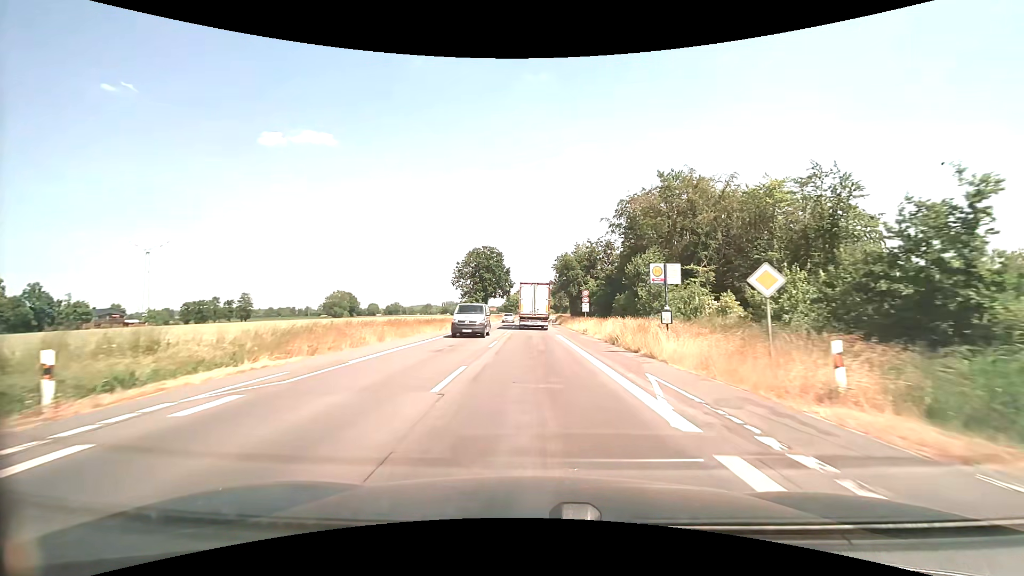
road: secondary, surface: asphalt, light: Day
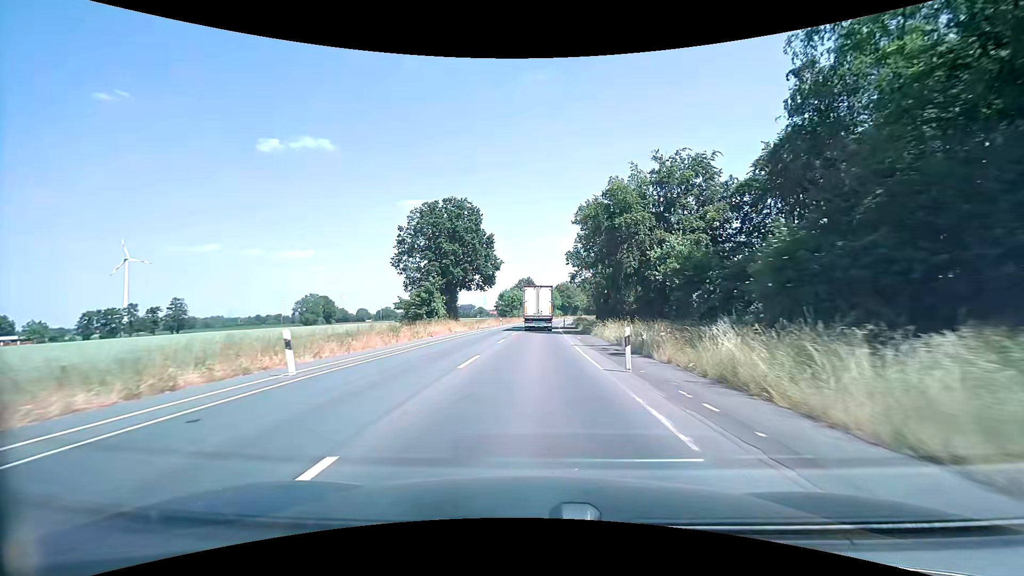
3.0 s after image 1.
(-0.3, +48.1) m; -1°
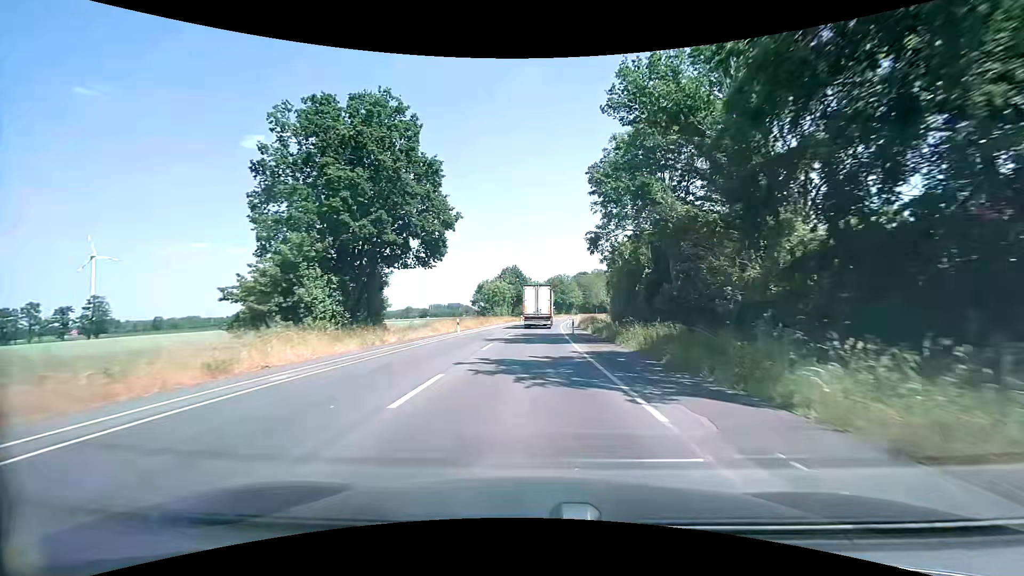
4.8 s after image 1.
(+0.3, +29.4) m; +2°
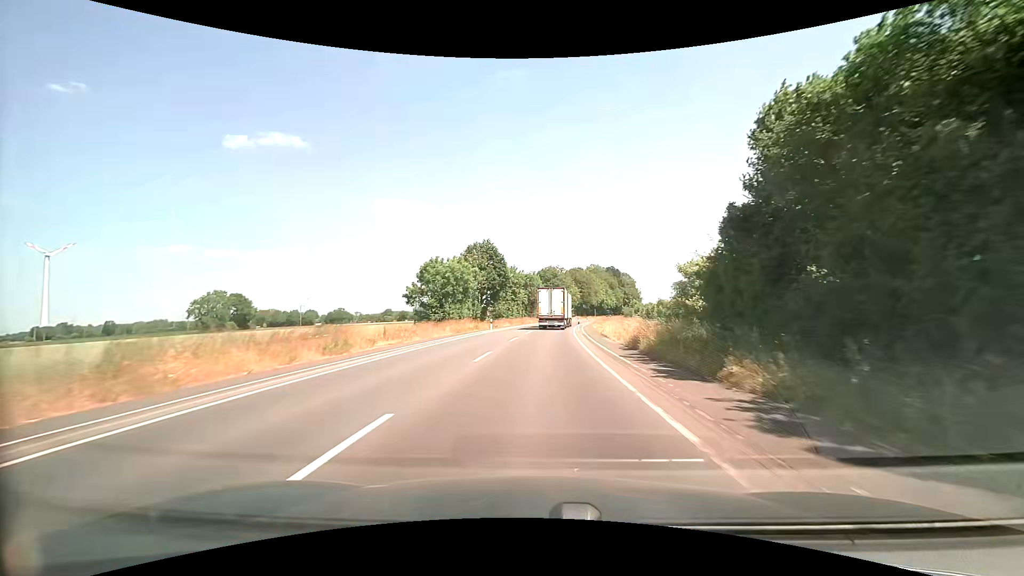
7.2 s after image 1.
(+0.3, +40.0) m; +1°
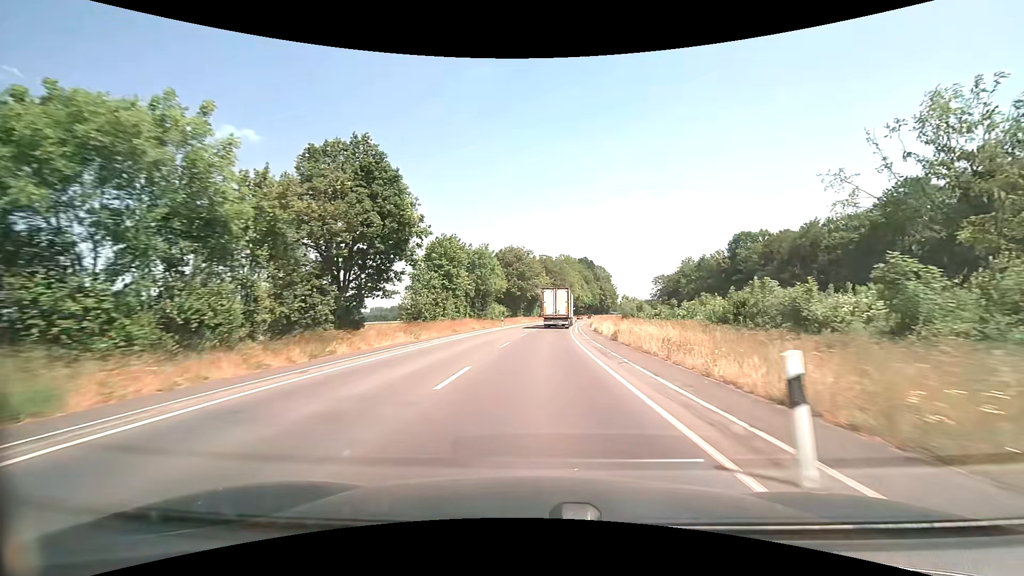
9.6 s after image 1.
(+1.2, +41.2) m; +4°
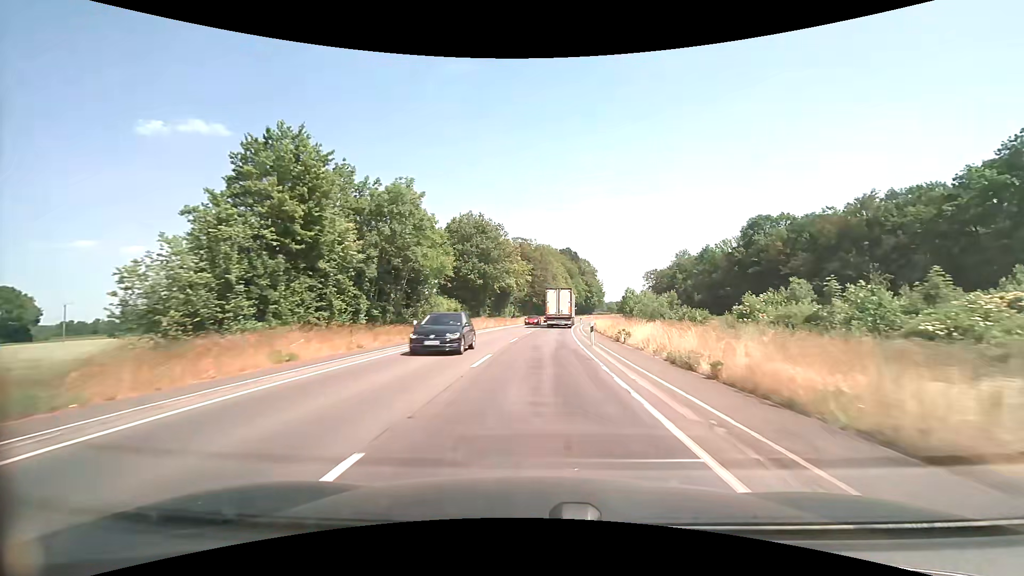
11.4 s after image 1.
(+0.7, +32.0) m; +2°
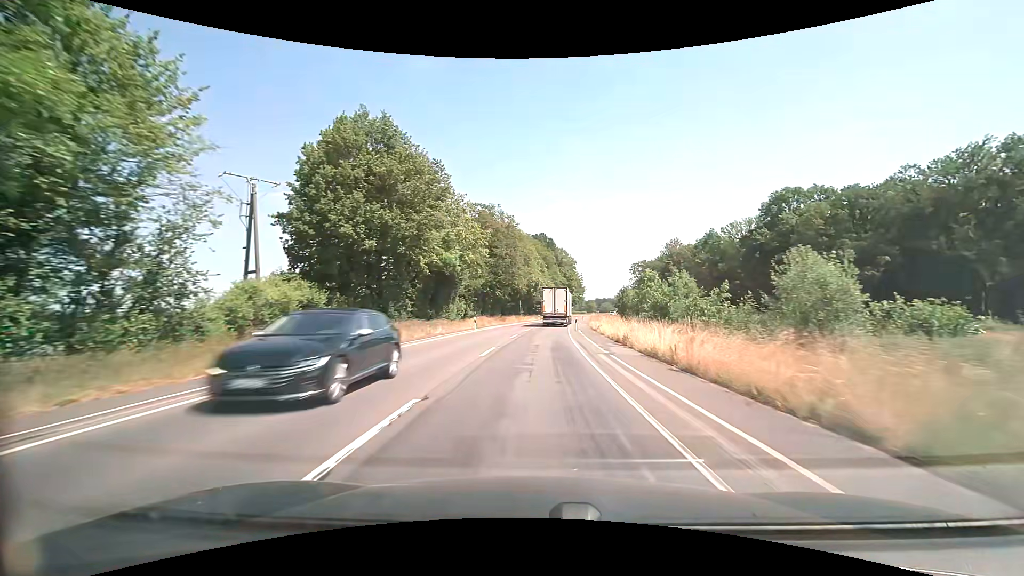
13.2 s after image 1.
(+1.1, +32.7) m; +3°
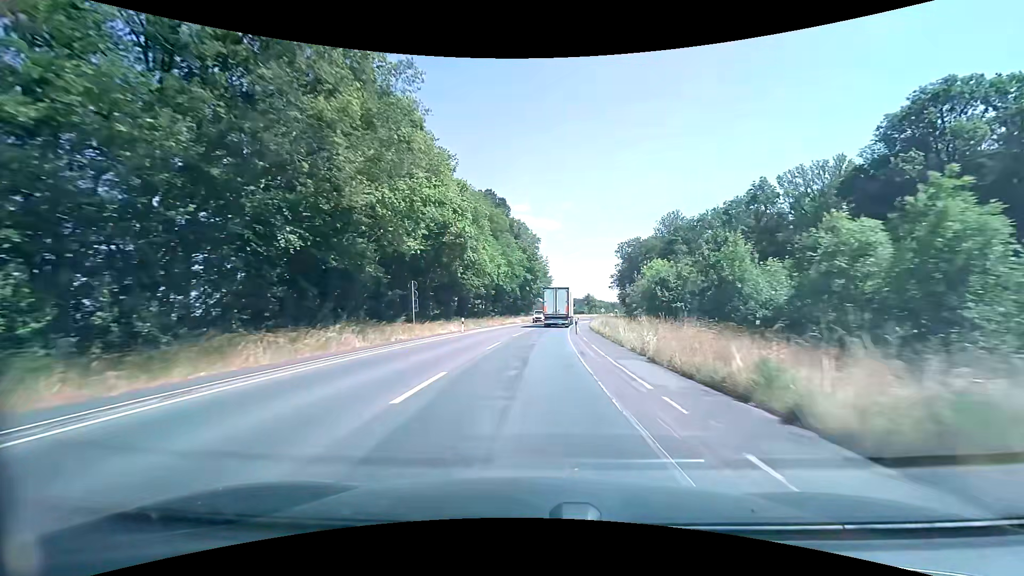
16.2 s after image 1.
(+2.6, +55.6) m; +5°
(0, +10) (0, +20) (+1, +30) (+1, +40) (+2, +50) (+3, +60) (+4, +70) (+5, +80) (+6, +90) (+8, +100) m
